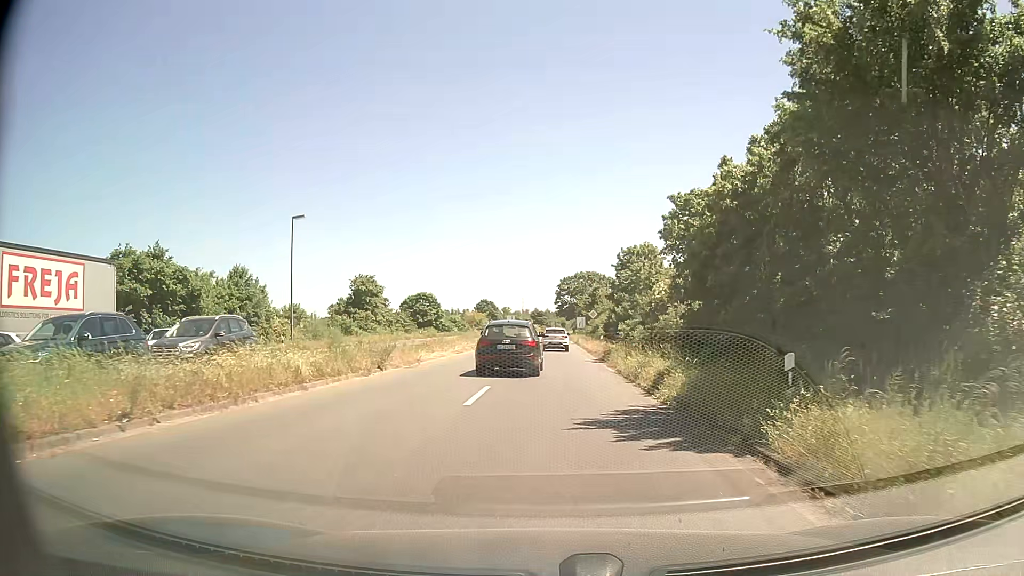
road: primary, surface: asphalt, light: Day
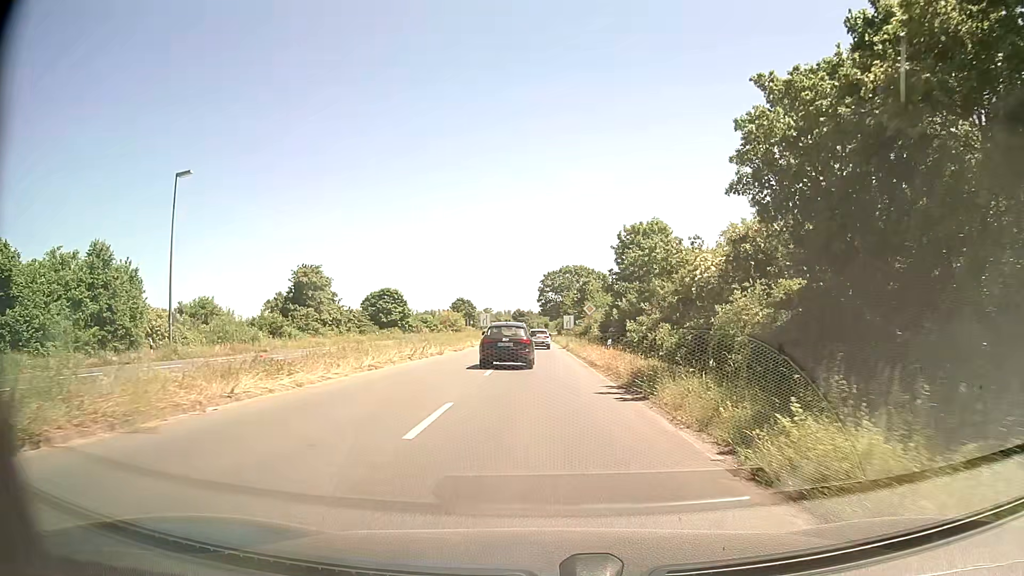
(+0.3, +16.2) m; +2°
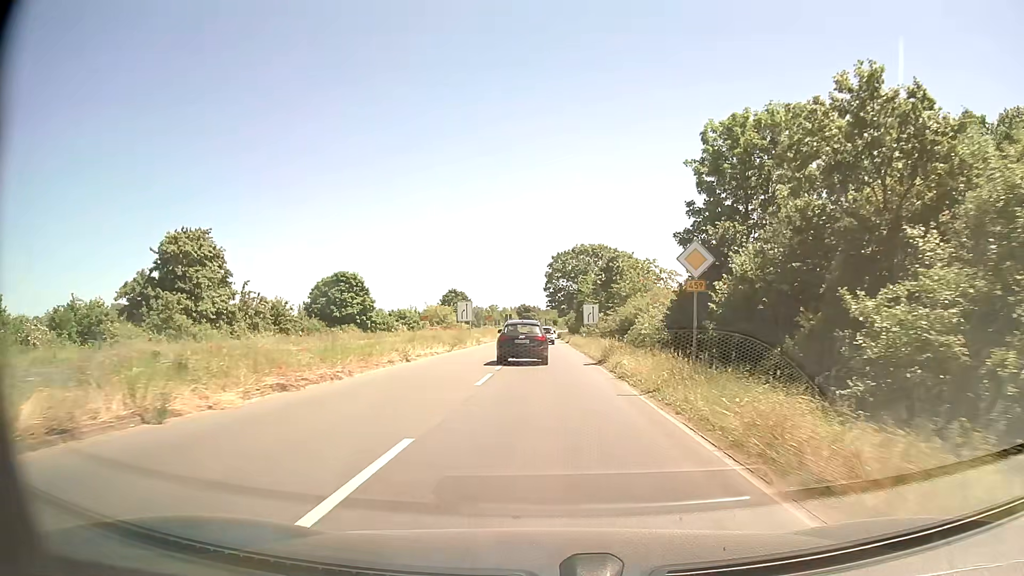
(-0.2, +28.9) m; -1°
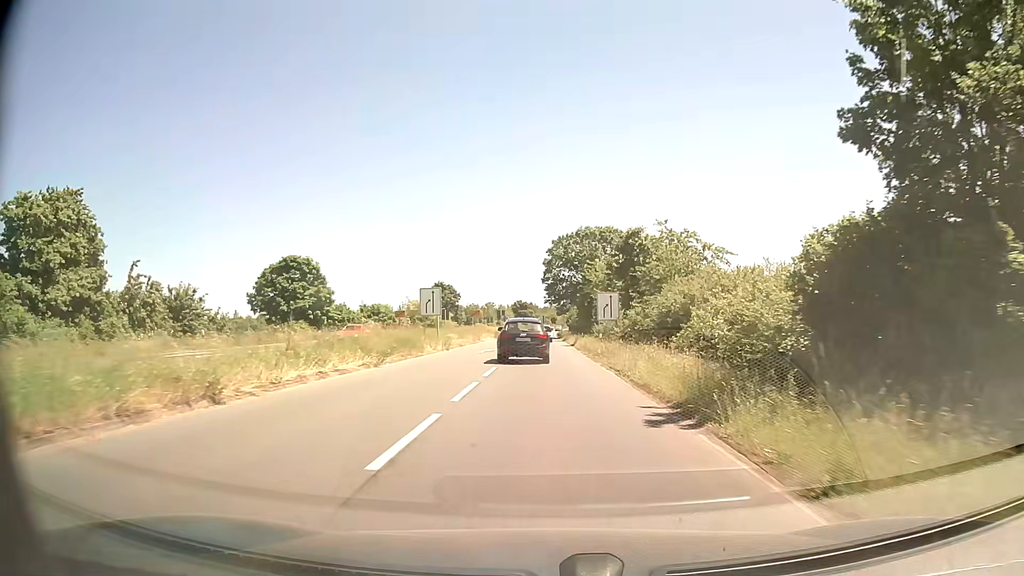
(0.0, +16.2) m; 0°
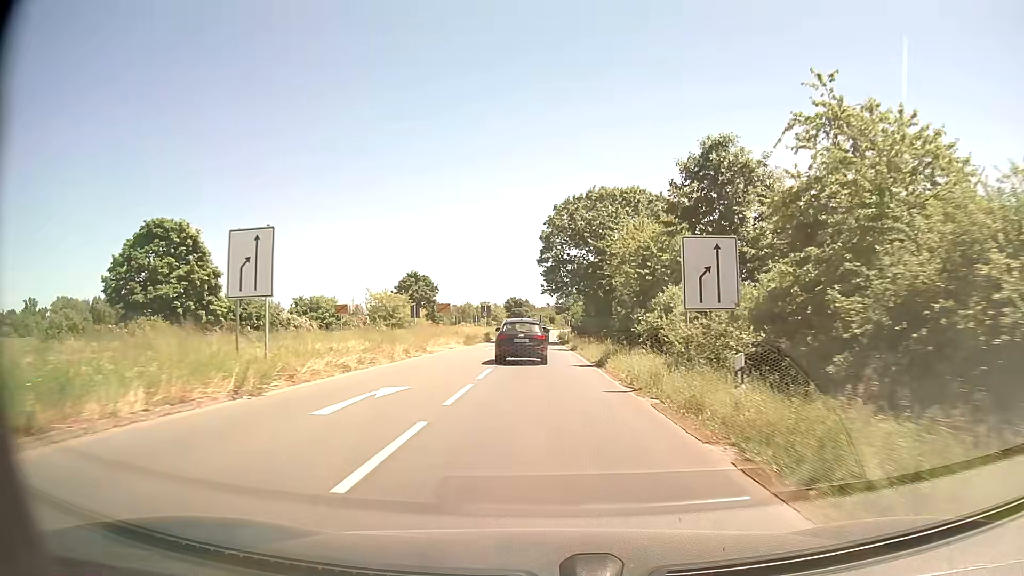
(+0.1, +24.8) m; 0°
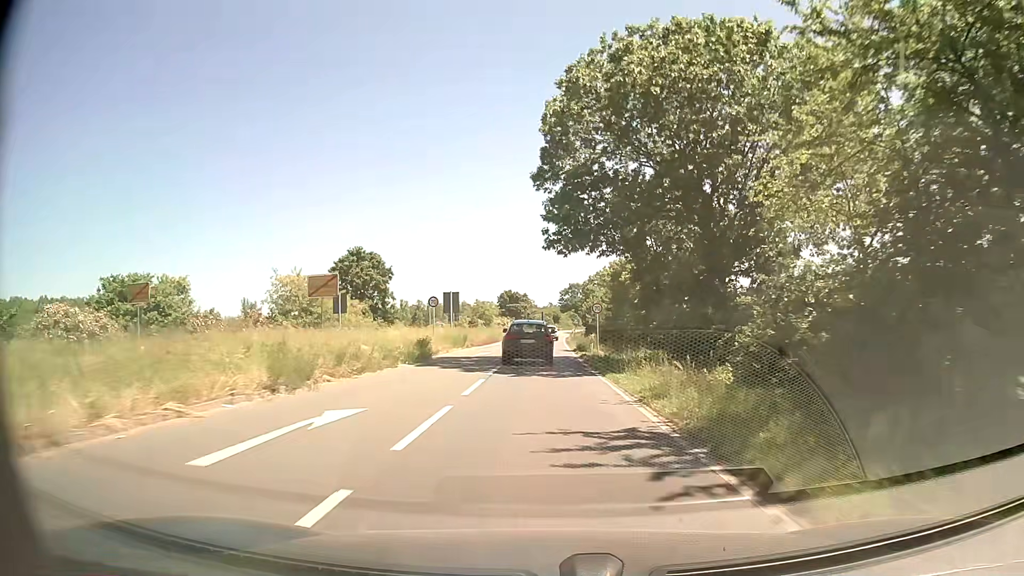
(0.0, +34.1) m; 0°
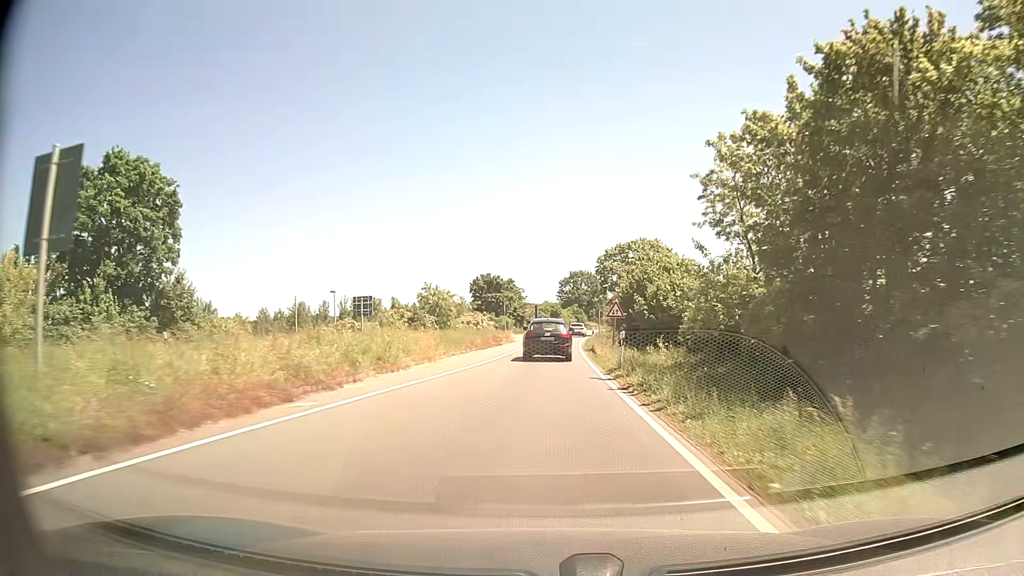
(+0.1, +44.5) m; 0°
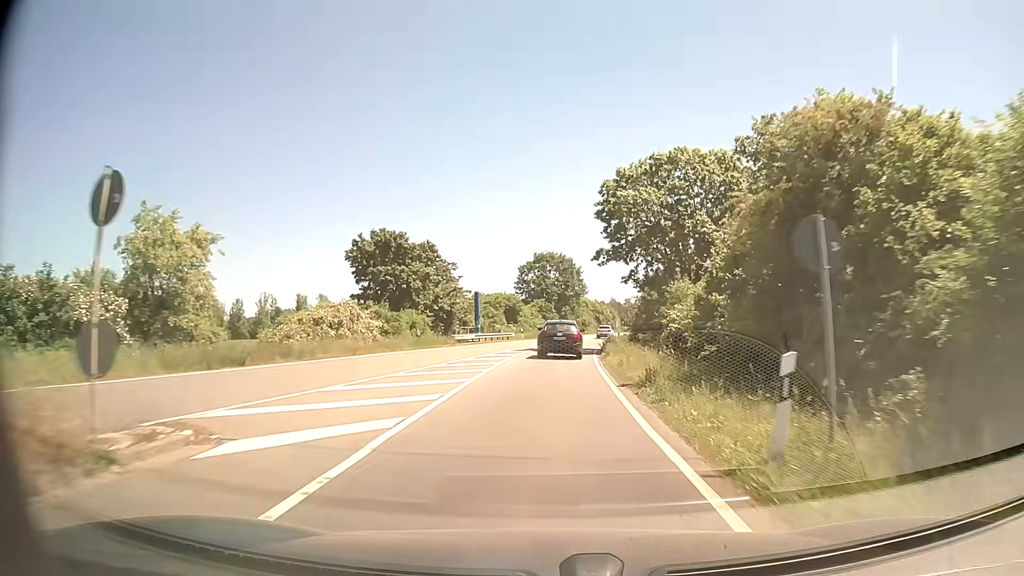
(+1.0, +46.1) m; +3°
(0, +10) (0, +20) (+1, +30) (+2, +40) (+3, +50) (+4, +60) (+5, +70) (+7, +80) (+9, +89) (+11, +99) m
